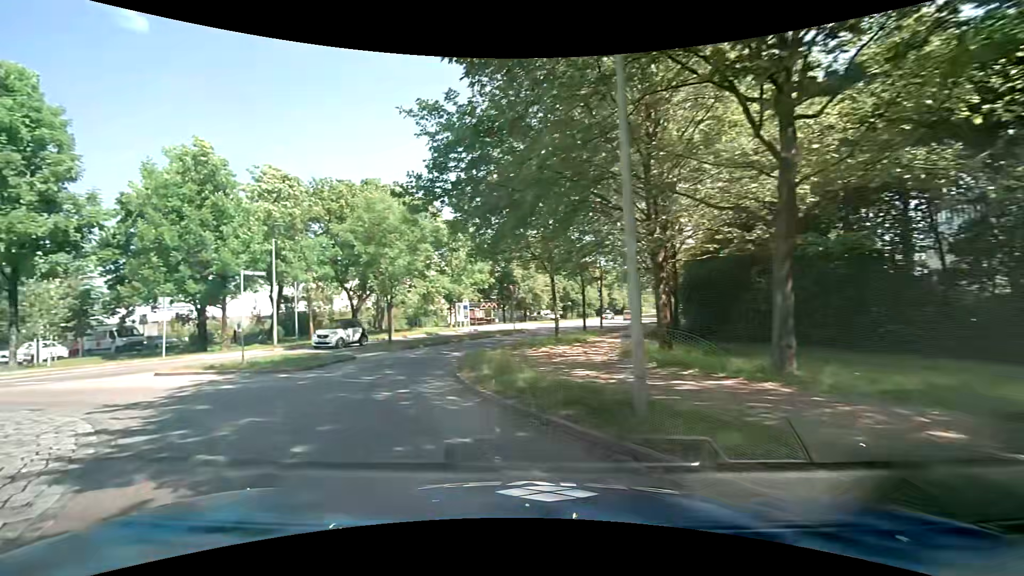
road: tertiary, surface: asphalt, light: Day
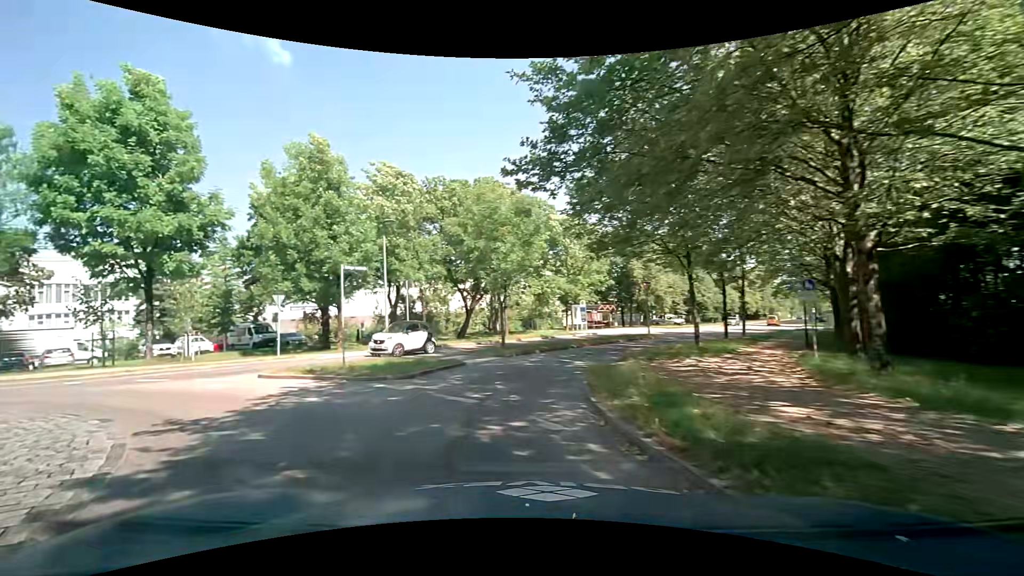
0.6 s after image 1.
(-0.3, +3.1) m; -13°
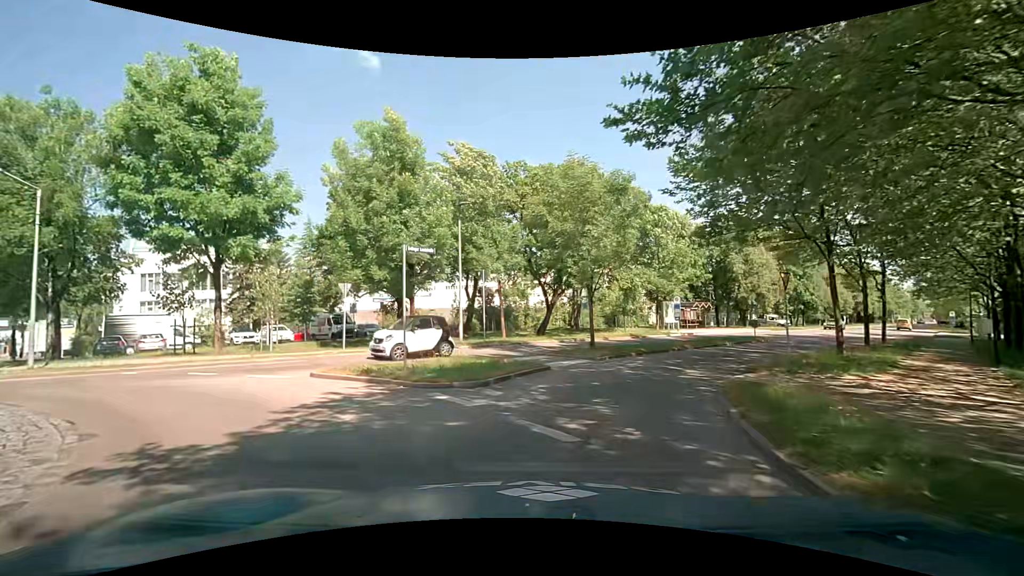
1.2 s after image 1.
(-0.2, +3.1) m; -9°
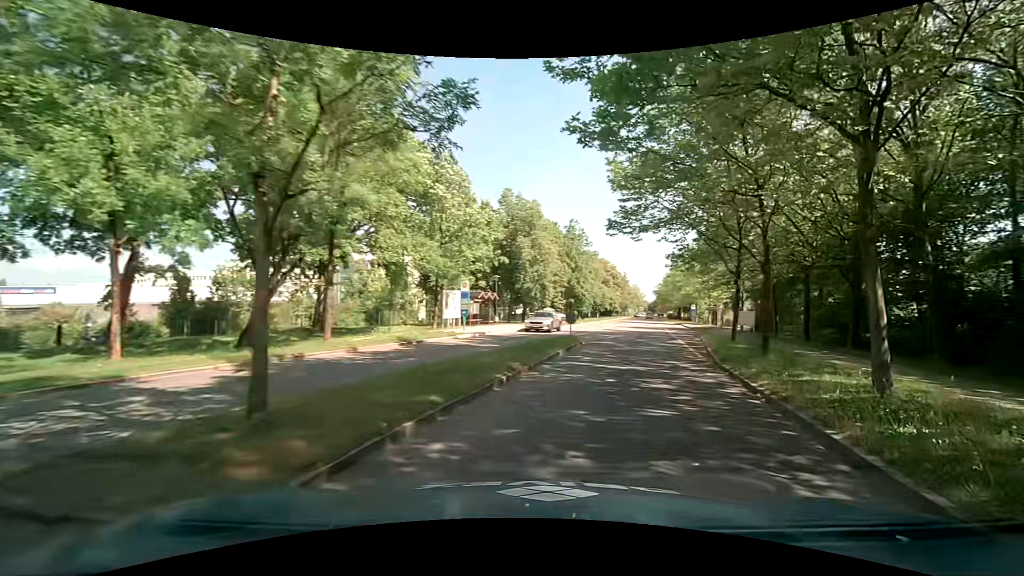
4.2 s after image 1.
(+2.1, +14.1) m; +26°
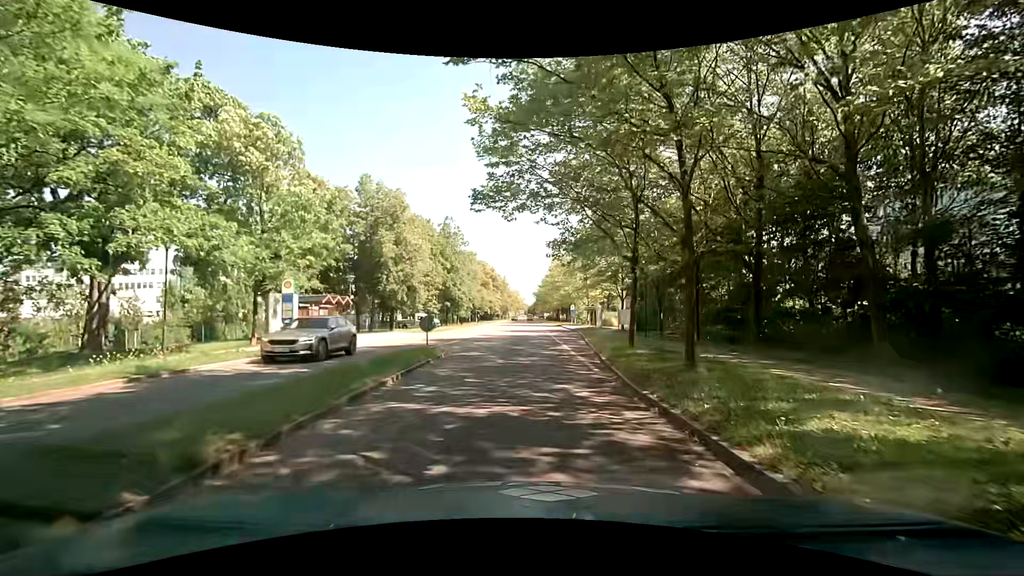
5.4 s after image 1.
(+1.2, +6.2) m; +14°
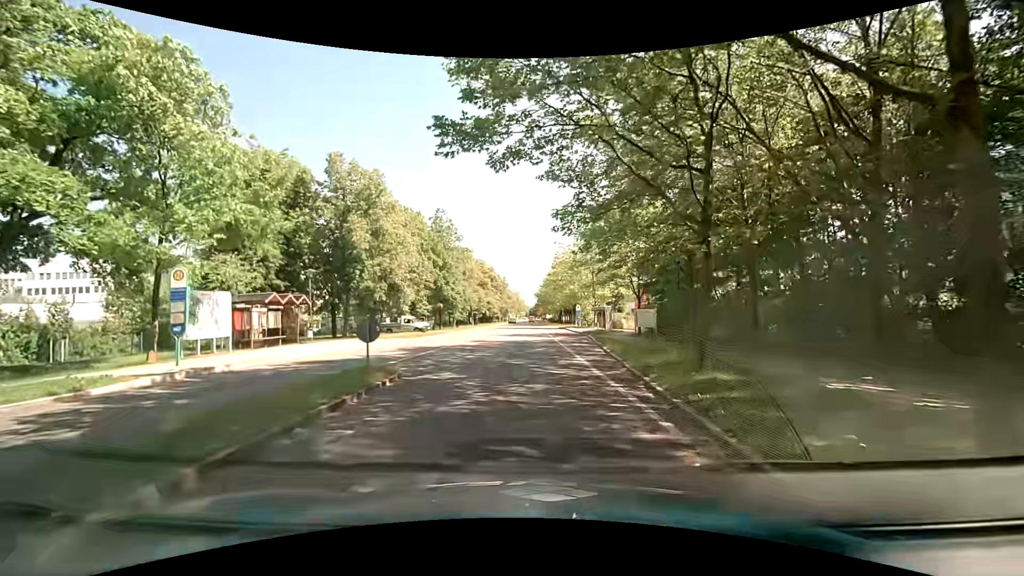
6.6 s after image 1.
(0.0, +7.0) m; -1°
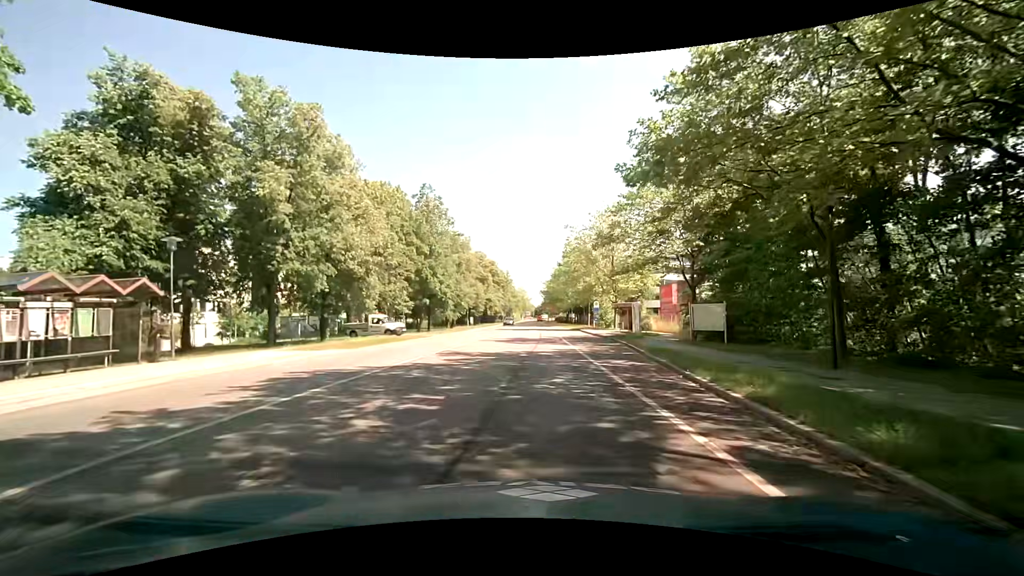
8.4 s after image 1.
(0.0, +12.4) m; 0°
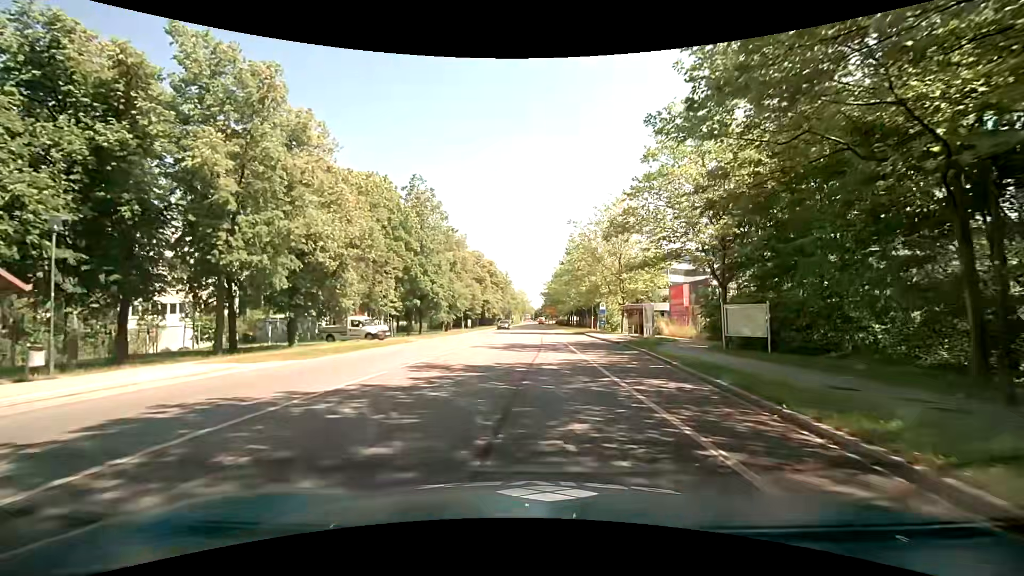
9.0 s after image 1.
(0.0, +4.7) m; -1°
(0, +10) (0, +20) (+1, +30) (+1, +40) (+1, +50) (+2, +60) (+2, +70) (+2, +80) (+2, +90) (+3, +100) m
